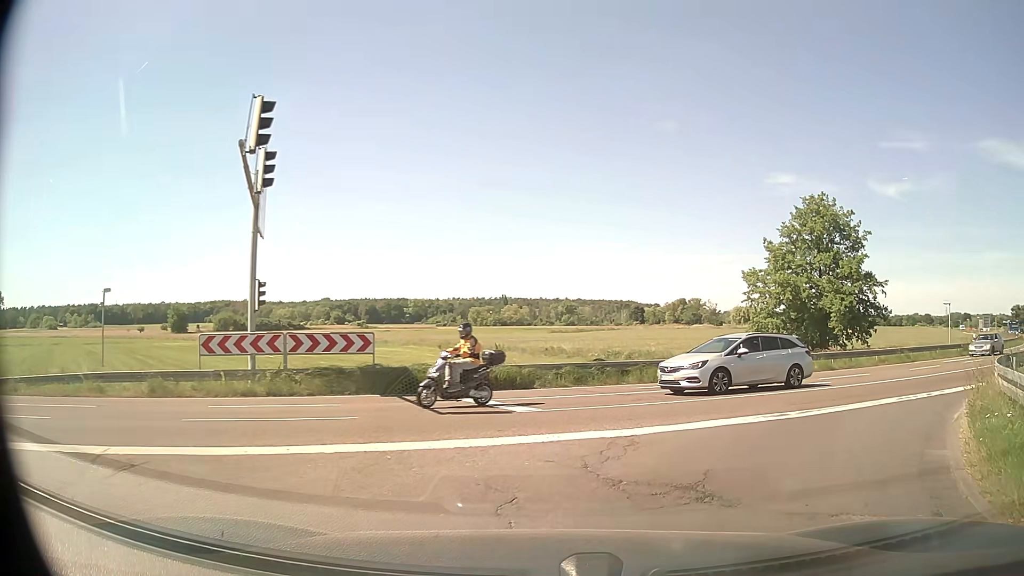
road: tertiary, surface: asphalt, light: Day
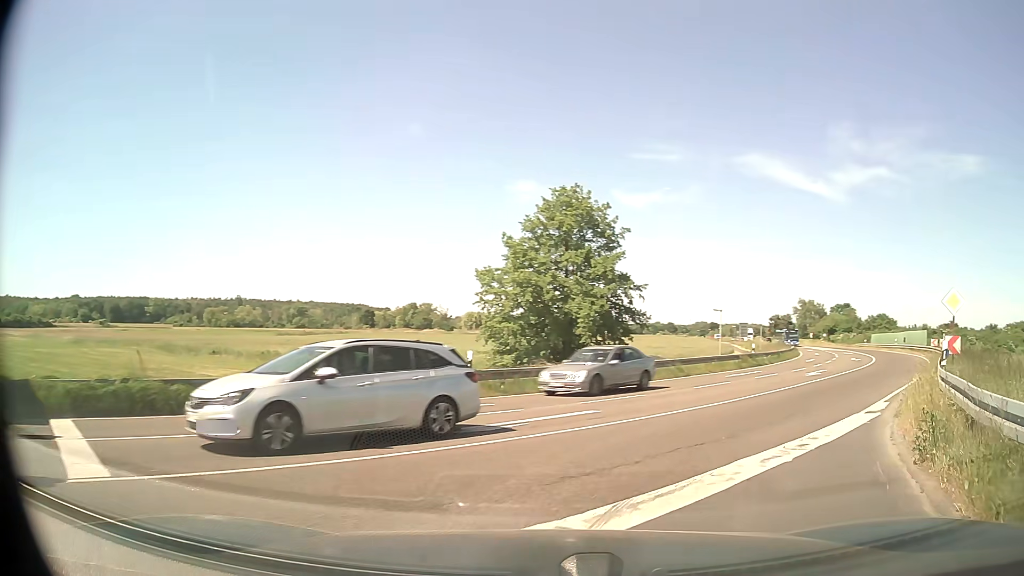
(+1.1, +6.3) m; +22°
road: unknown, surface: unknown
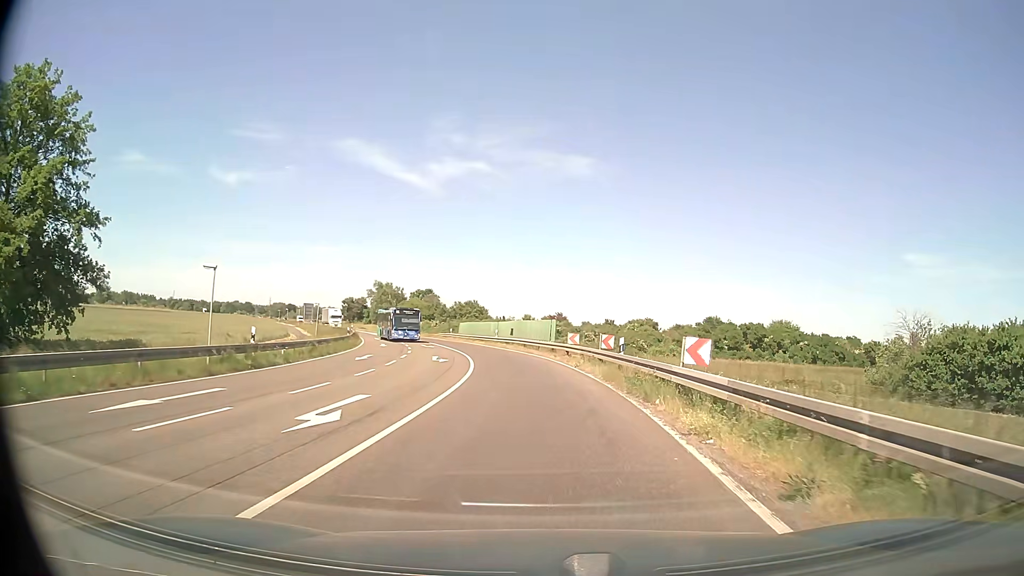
(+7.7, +18.0) m; +36°
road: primary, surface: asphalt
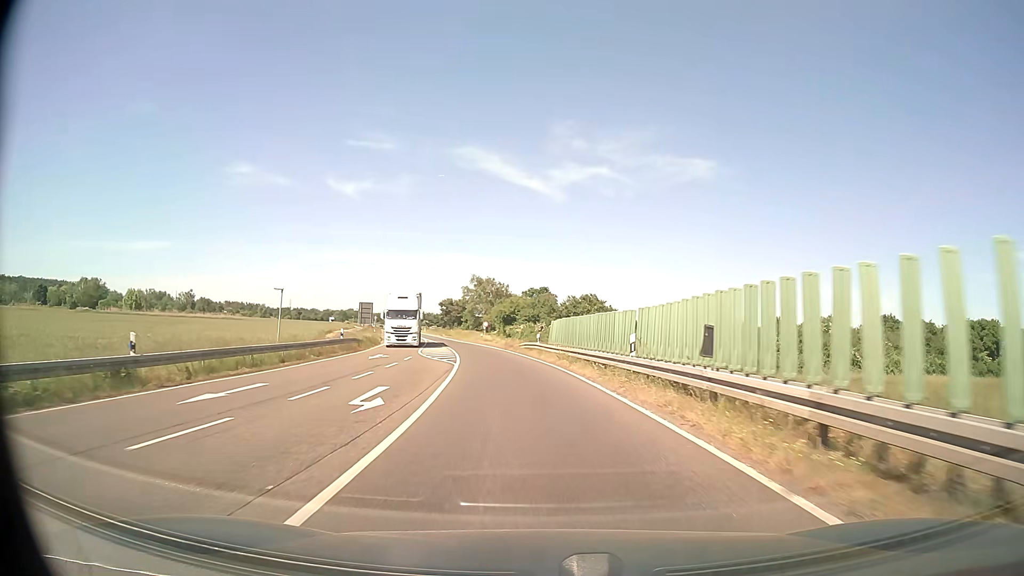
(-2.4, +38.9) m; -11°
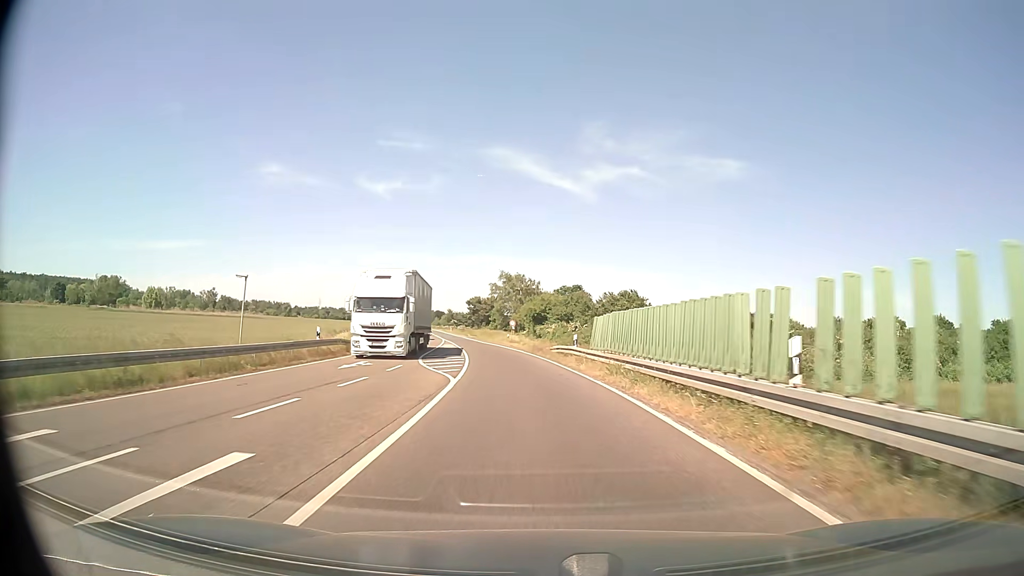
(-0.2, +9.5) m; -3°
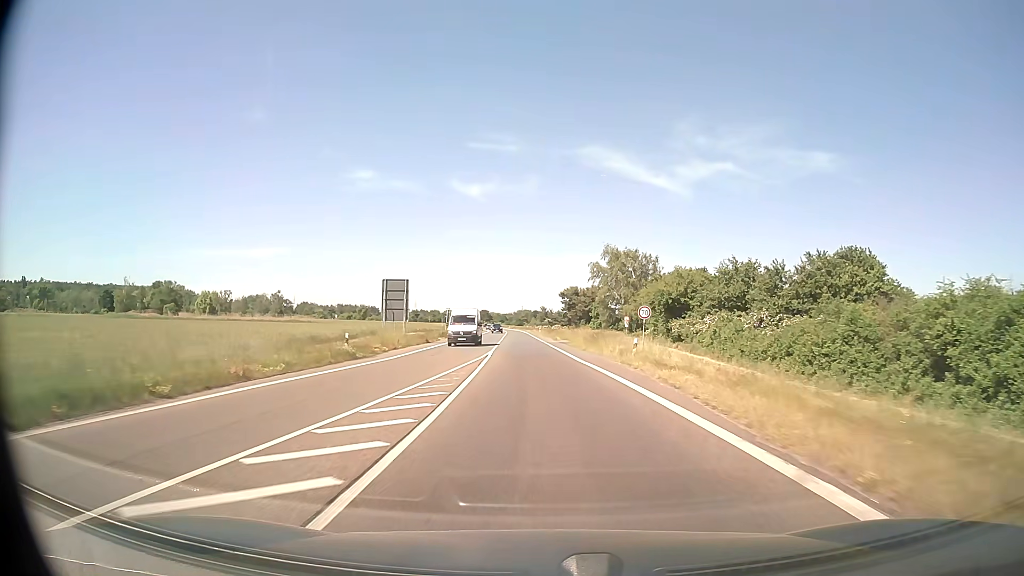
(-3.1, +41.5) m; -8°
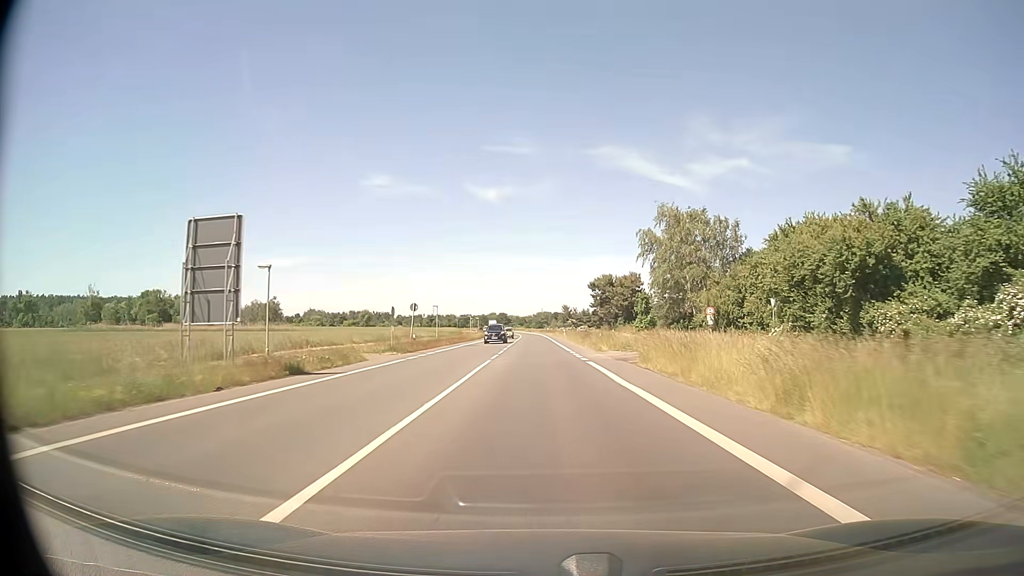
(-0.9, +32.6) m; -2°
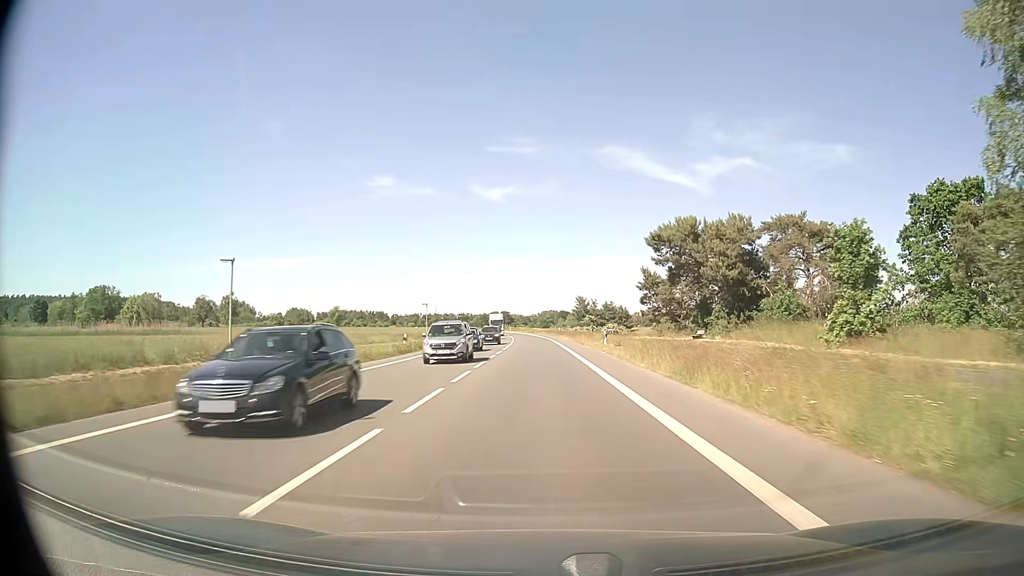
(-0.5, +54.9) m; 0°
(0, +10) (0, +20) (0, +30) (0, +40) (0, +50) (0, +60) (-1, +70) (-1, +80) (-2, +90) (-2, +100) m
